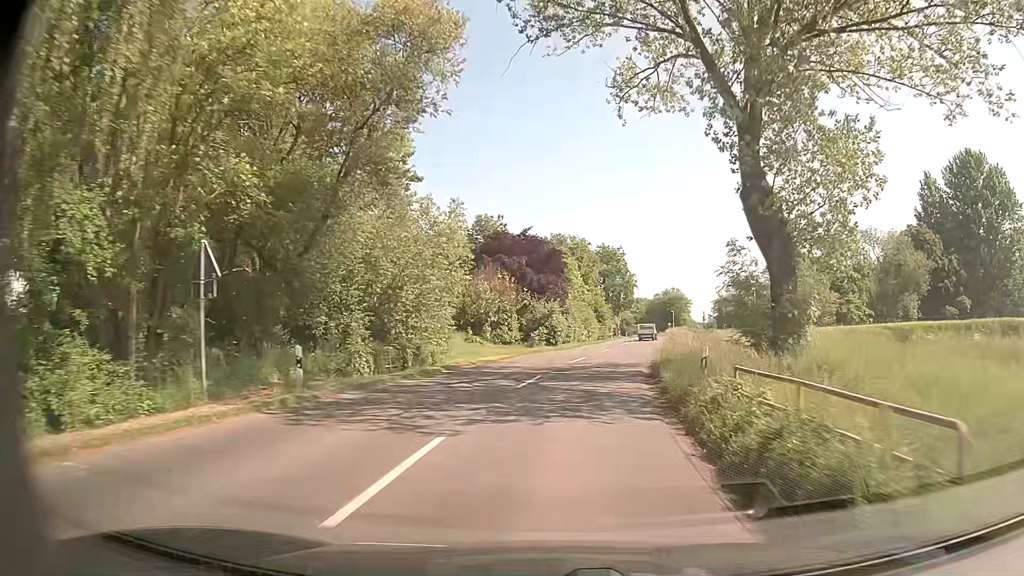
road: secondary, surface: asphalt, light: Day
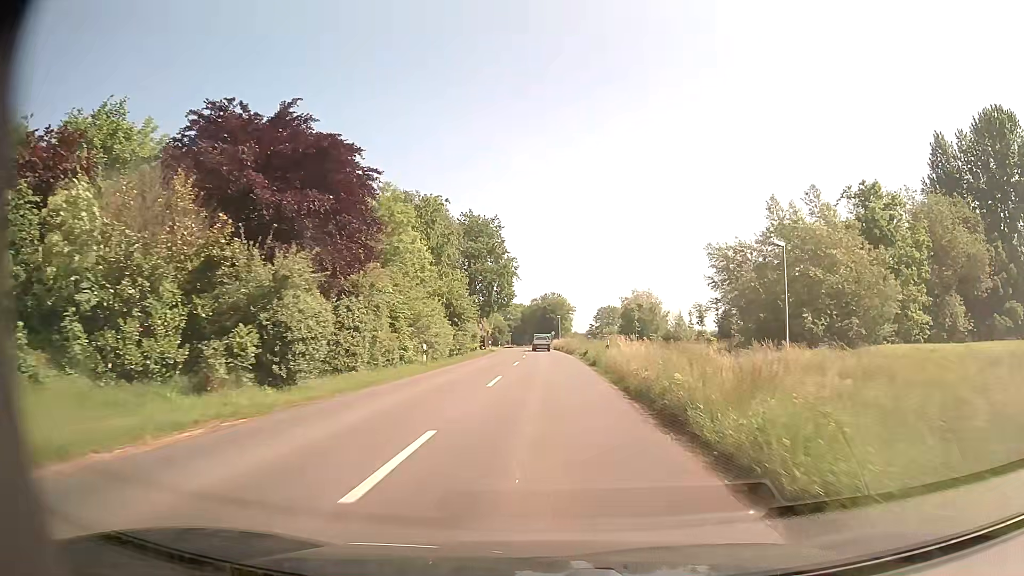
(+3.5, +34.3) m; +11°
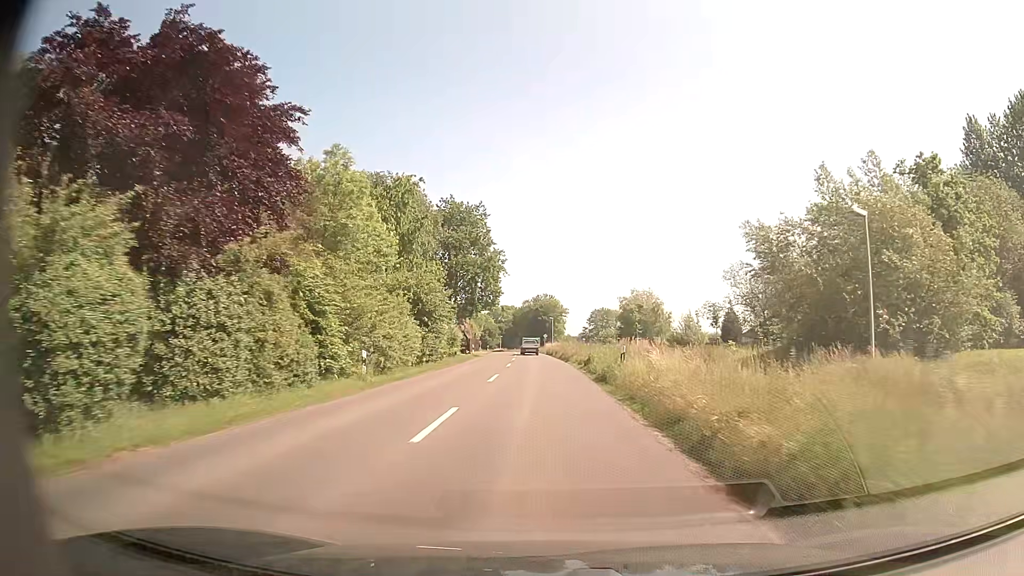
(0.0, +8.8) m; 0°
(0, +10) (0, +20) (0, +30) (0, +40) (-1, +50) (-1, +60) (-2, +70) (-2, +80) (-3, +90) (-3, +100) m
